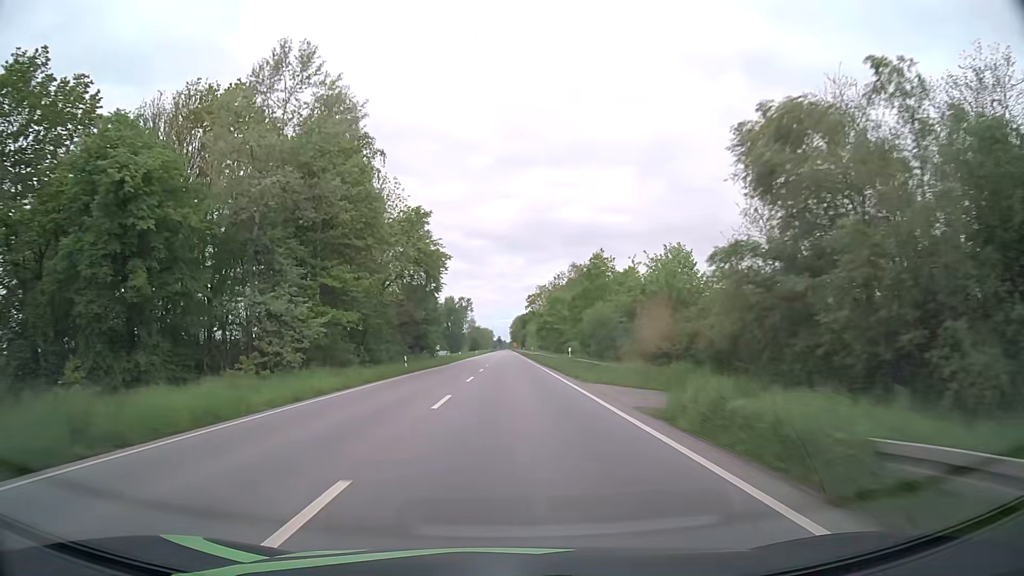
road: primary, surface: asphalt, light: Day
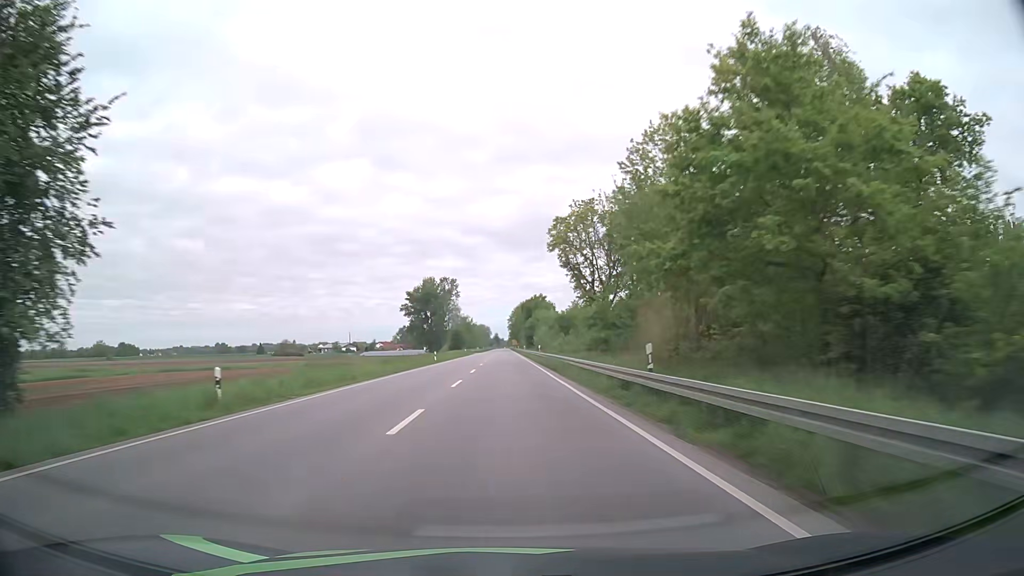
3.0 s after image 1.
(+0.2, +76.8) m; 0°
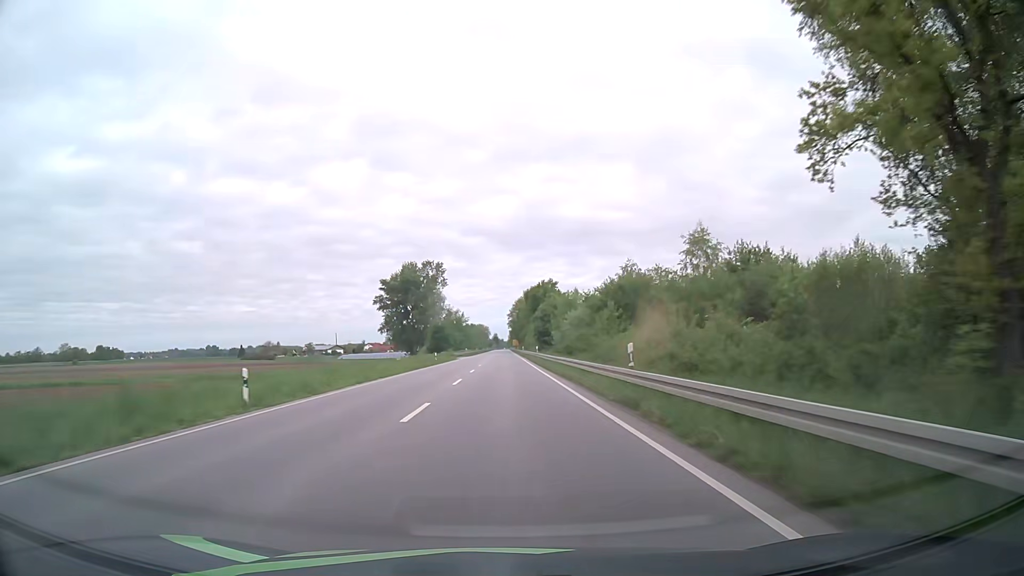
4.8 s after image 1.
(+0.2, +46.5) m; 0°
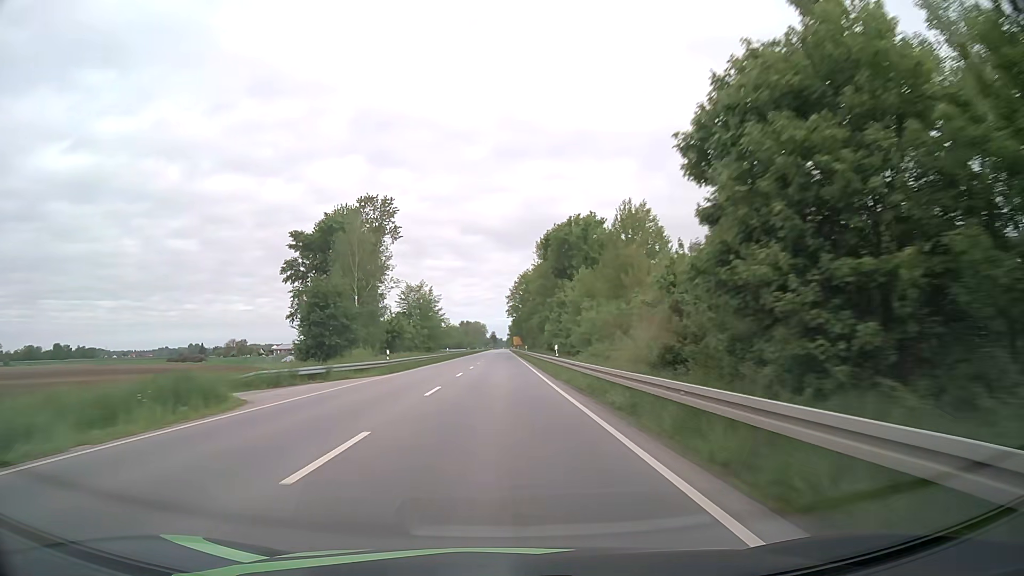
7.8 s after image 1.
(+0.2, +77.9) m; 0°
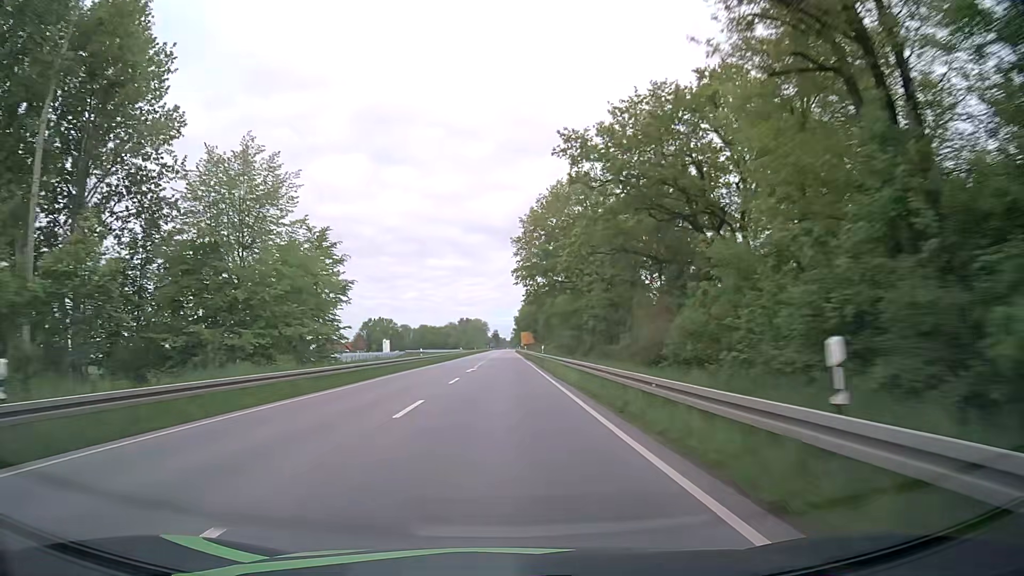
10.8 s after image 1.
(-0.1, +78.2) m; 0°
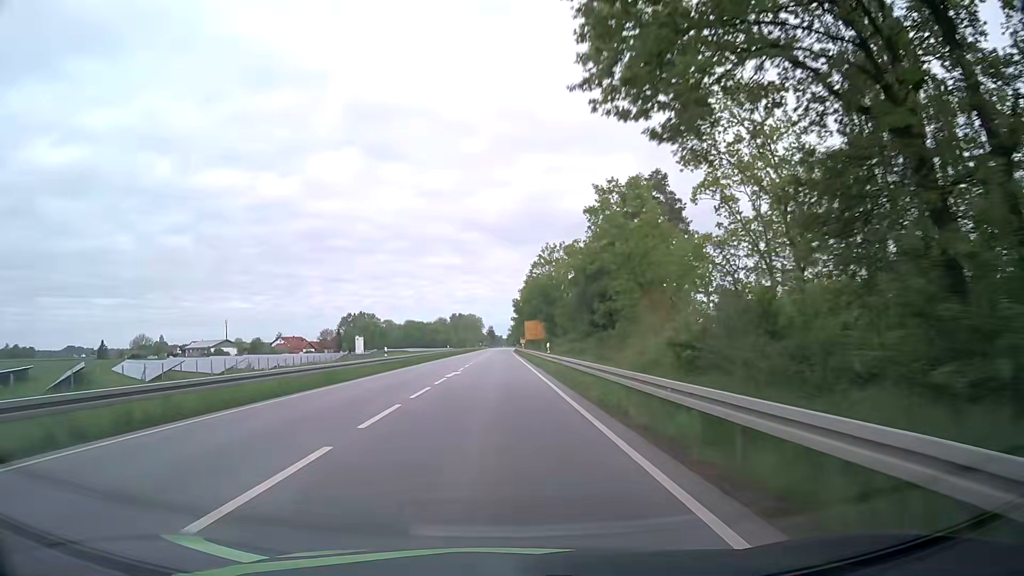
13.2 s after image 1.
(+0.4, +62.3) m; 0°
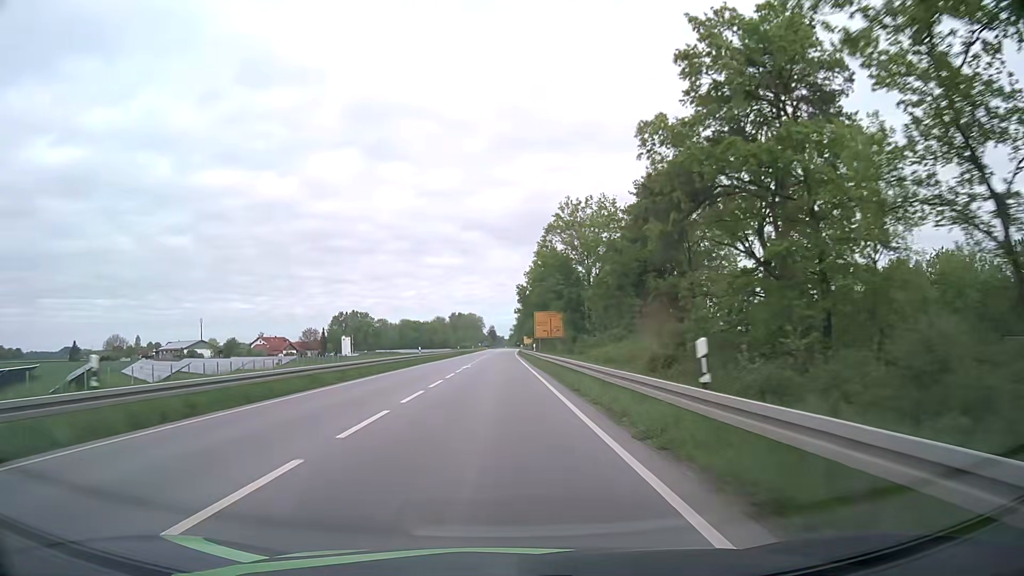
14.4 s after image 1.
(0.0, +31.0) m; 0°
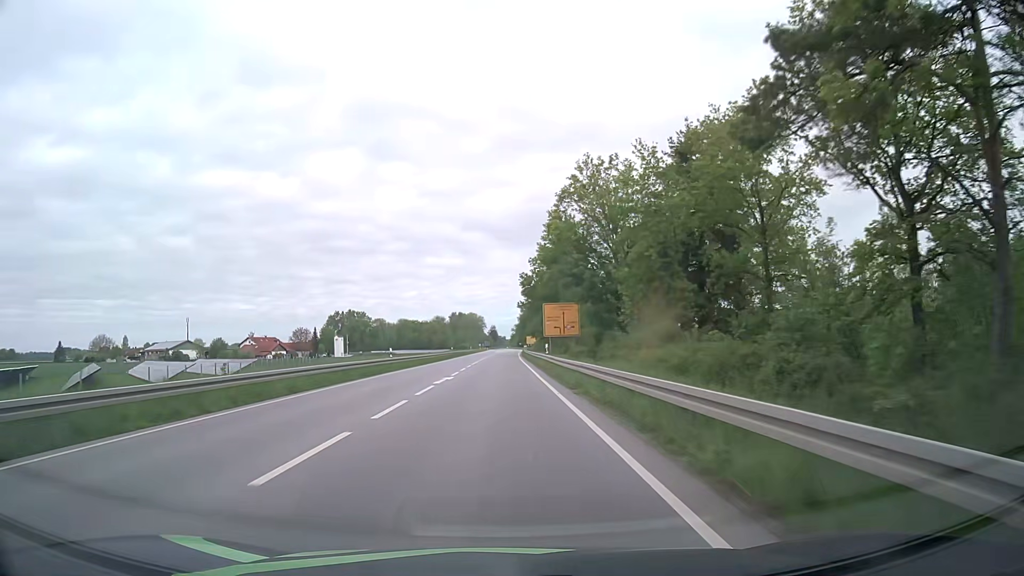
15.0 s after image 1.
(+0.1, +15.5) m; 0°
(0, +10) (0, +20) (0, +30) (0, +40) (0, +50) (0, +60) (0, +70) (0, +80) (0, +90) (0, +100) m
